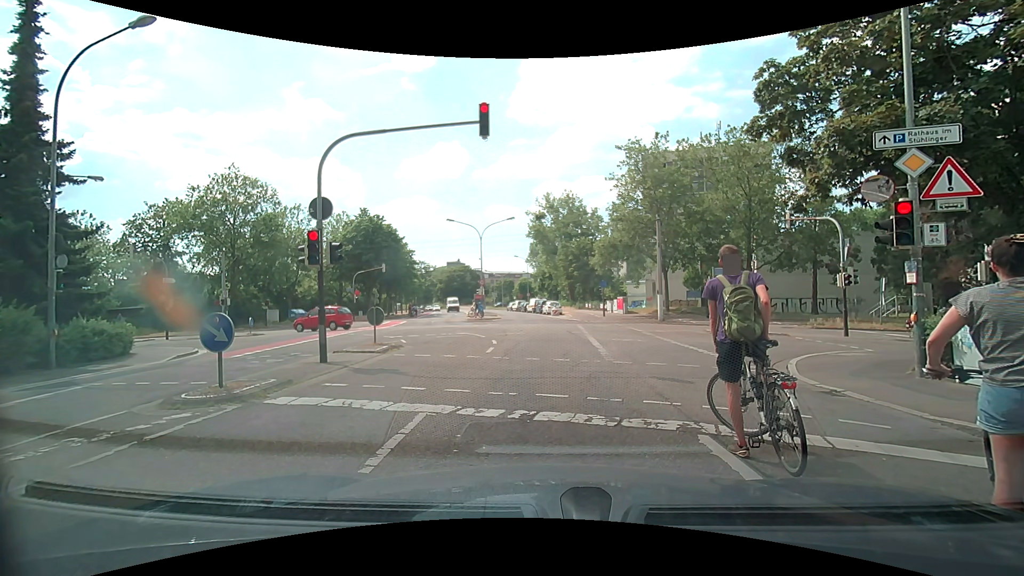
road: residential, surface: asphalt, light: Day
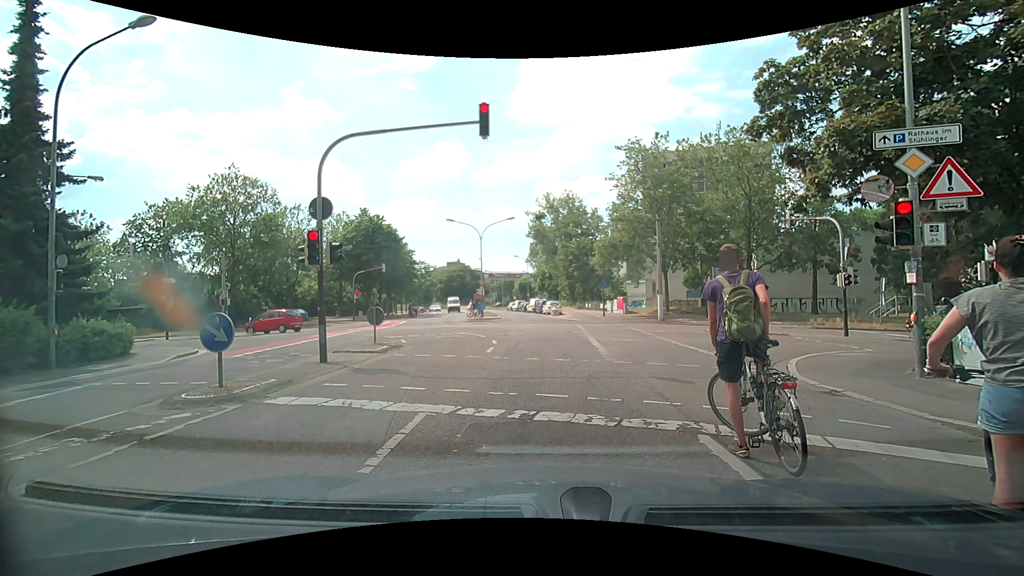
(0.0, 0.0) m; 0°
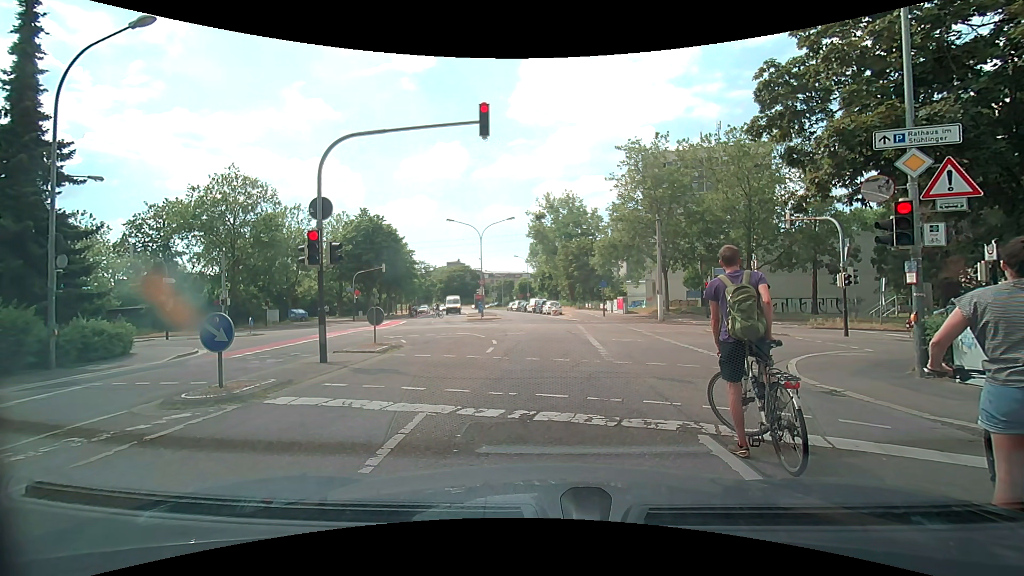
(0.0, 0.0) m; 0°
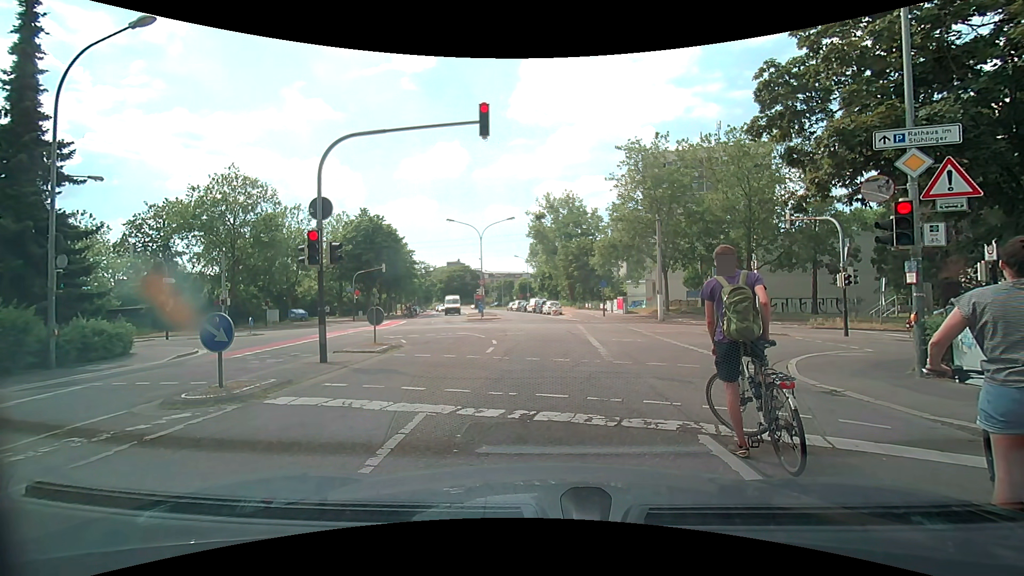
(0.0, 0.0) m; 0°
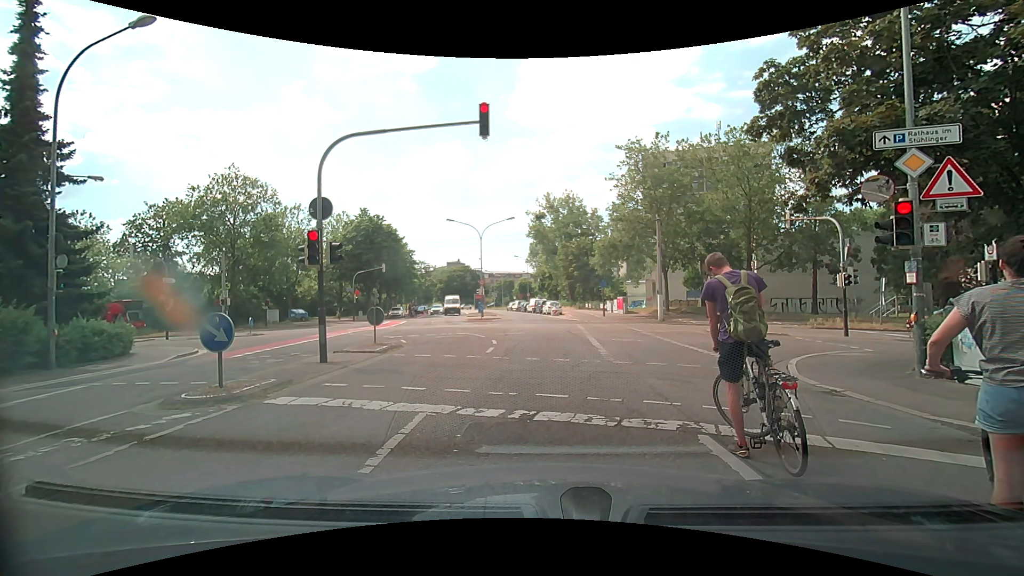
(0.0, 0.0) m; 0°
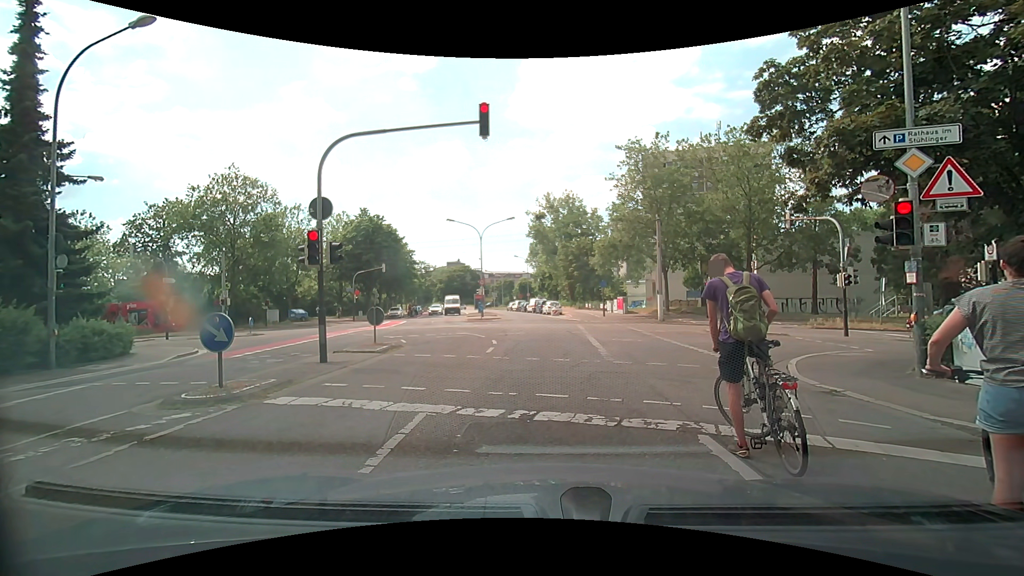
(0.0, 0.0) m; 0°
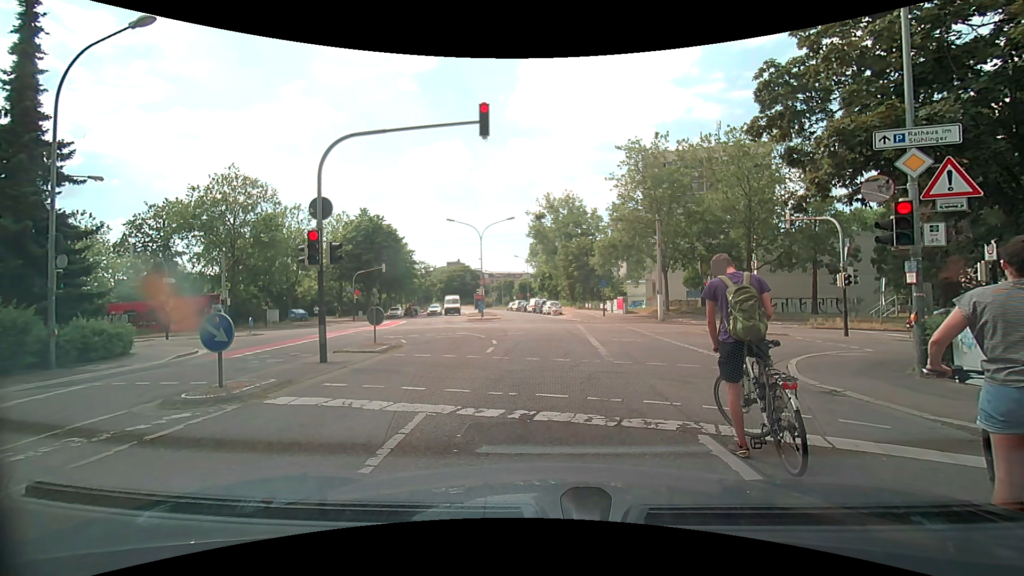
(0.0, 0.0) m; 0°
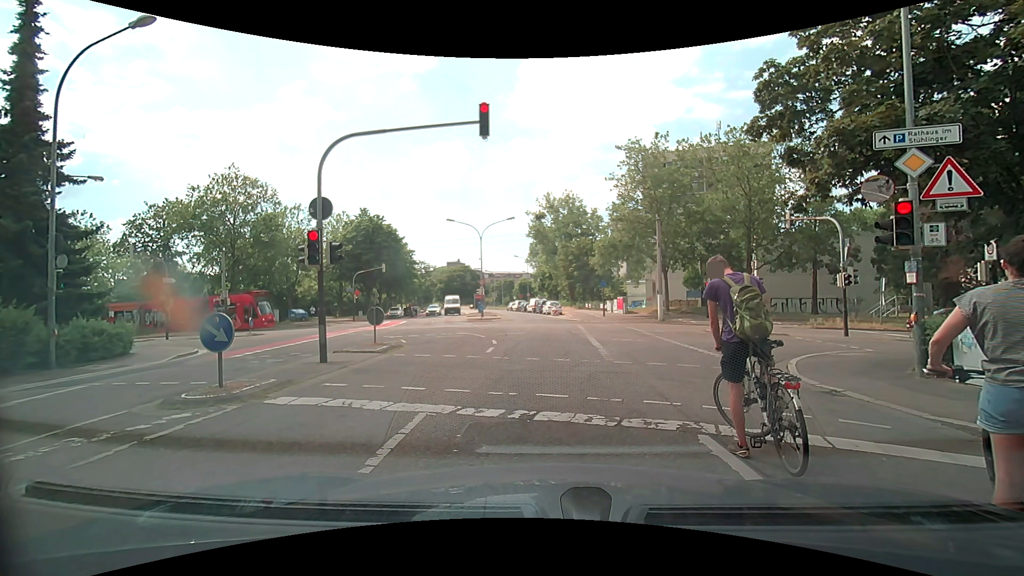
(0.0, 0.0) m; 0°
